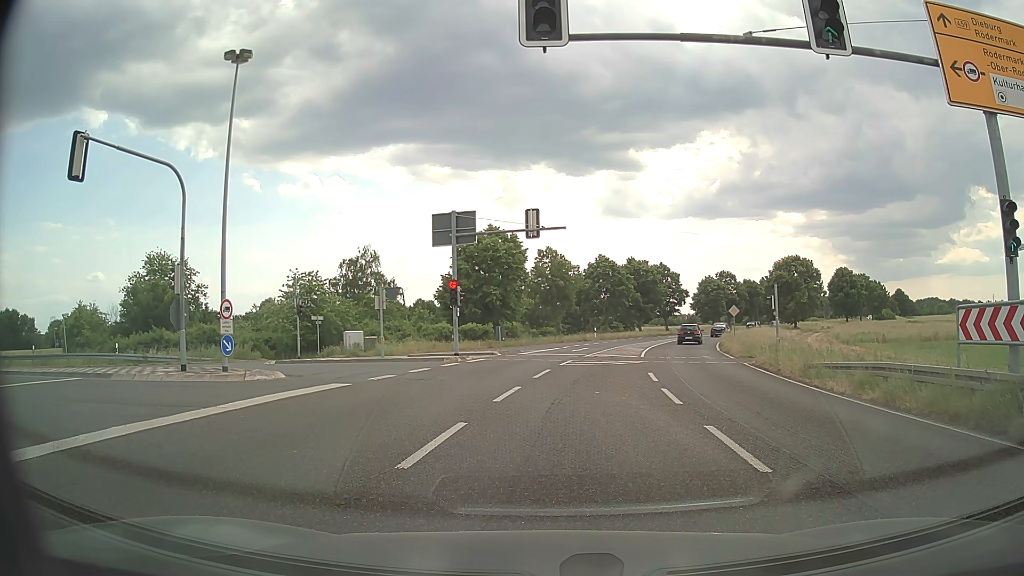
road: primary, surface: asphalt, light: Day
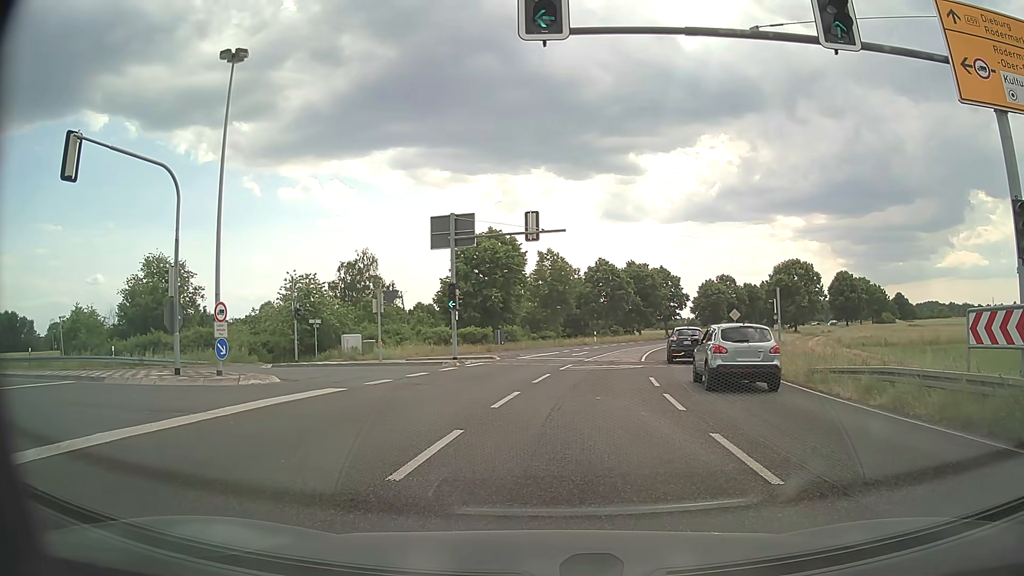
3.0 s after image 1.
(0.0, +0.4) m; 0°
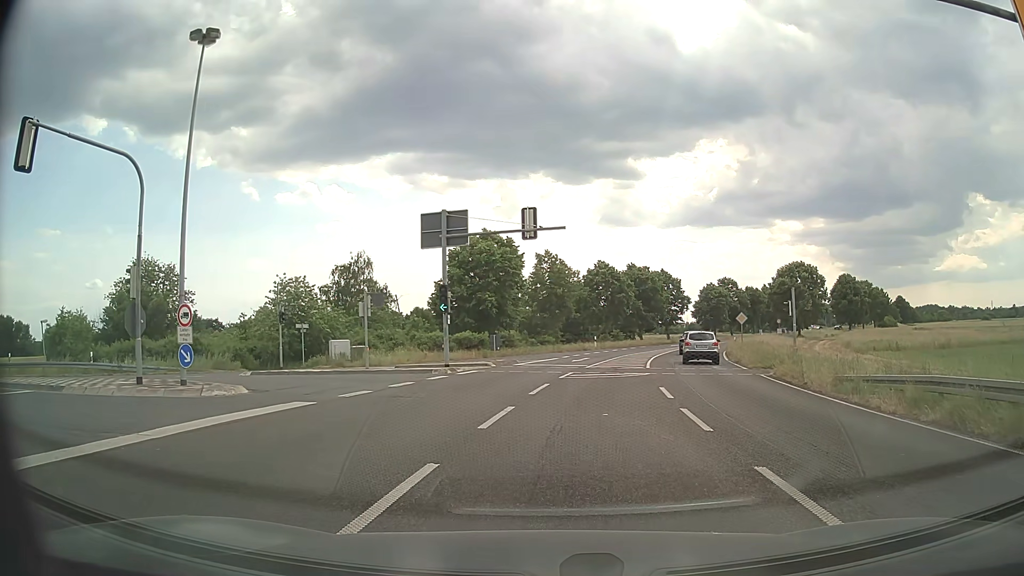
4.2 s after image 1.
(0.0, +2.3) m; +1°
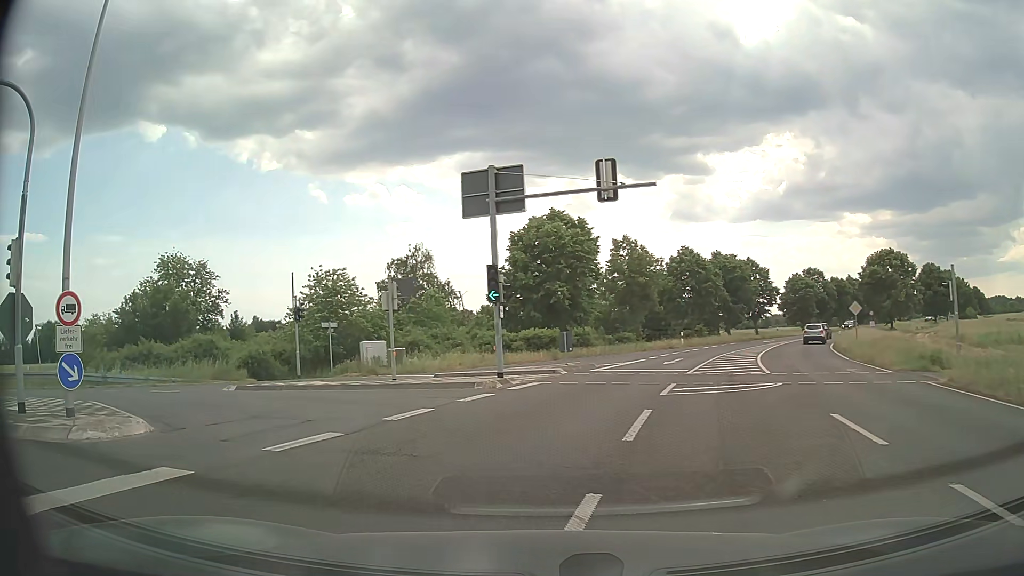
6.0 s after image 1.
(-0.1, +7.7) m; -5°
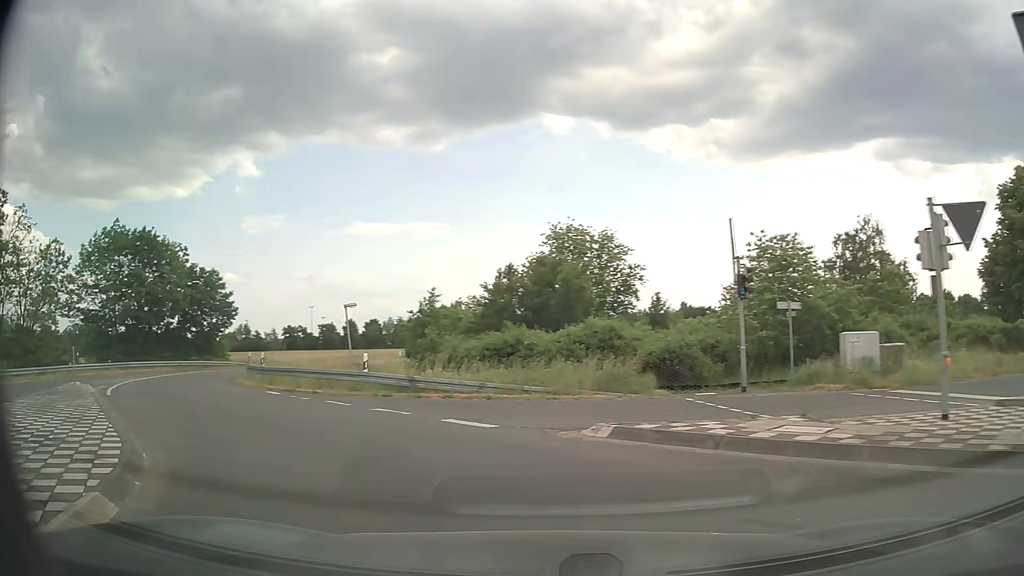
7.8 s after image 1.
(-3.6, +11.0) m; -39°
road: tertiary
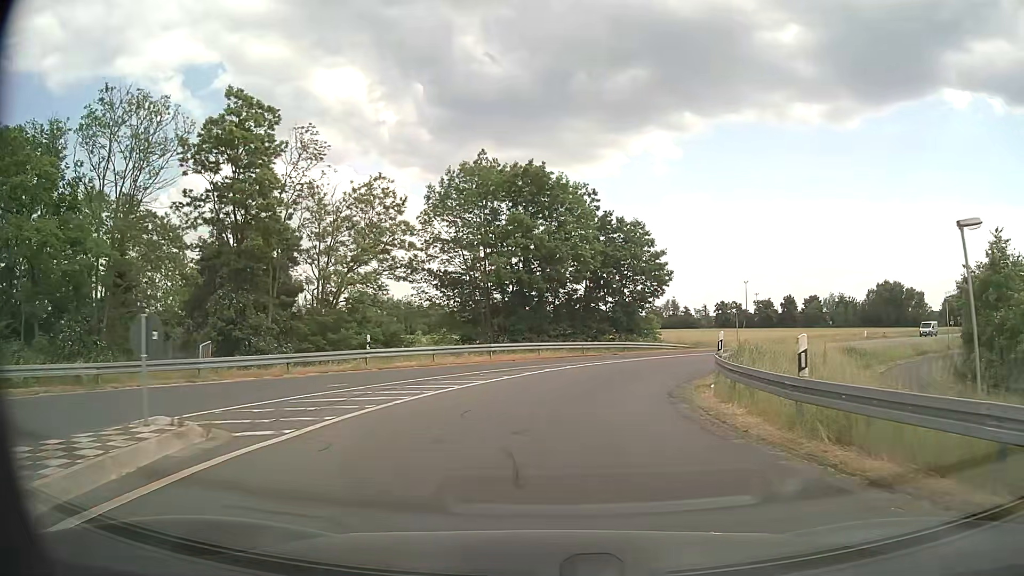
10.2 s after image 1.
(-7.7, +17.3) m; -35°
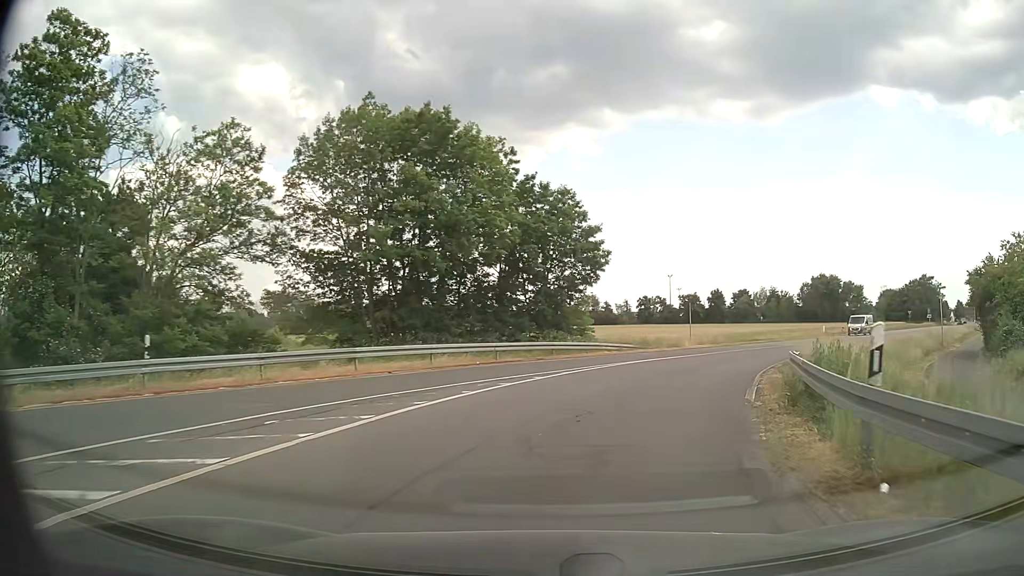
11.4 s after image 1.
(+0.6, +11.3) m; +7°
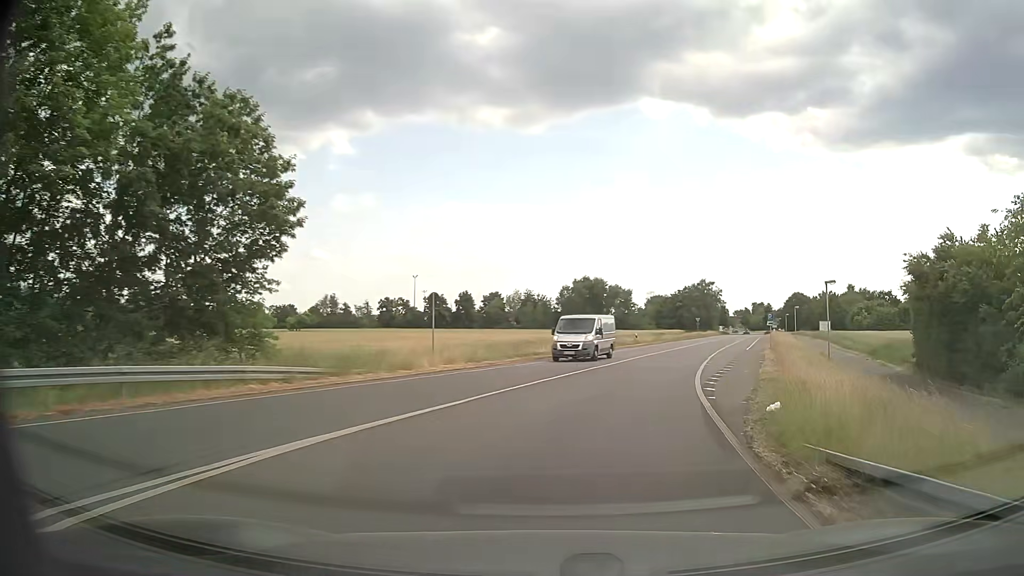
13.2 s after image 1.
(+3.5, +18.0) m; +22°
(+1, +10) (+2, +20) (+5, +30) (+8, +39) (+11, +49) (+14, +58) (+17, +68) (+20, +77) (+24, +87) (+27, +96) m
